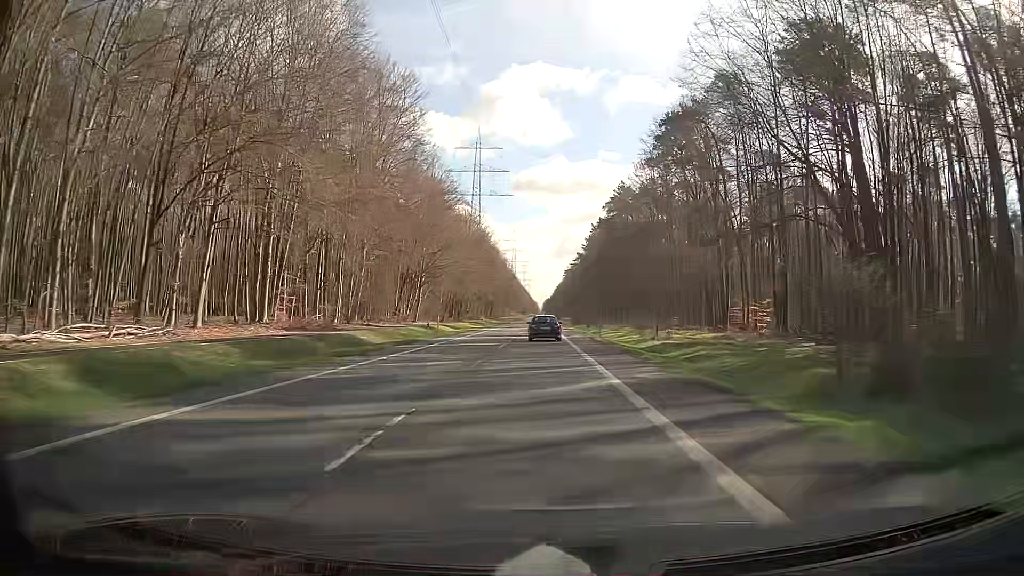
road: secondary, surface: asphalt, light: Day
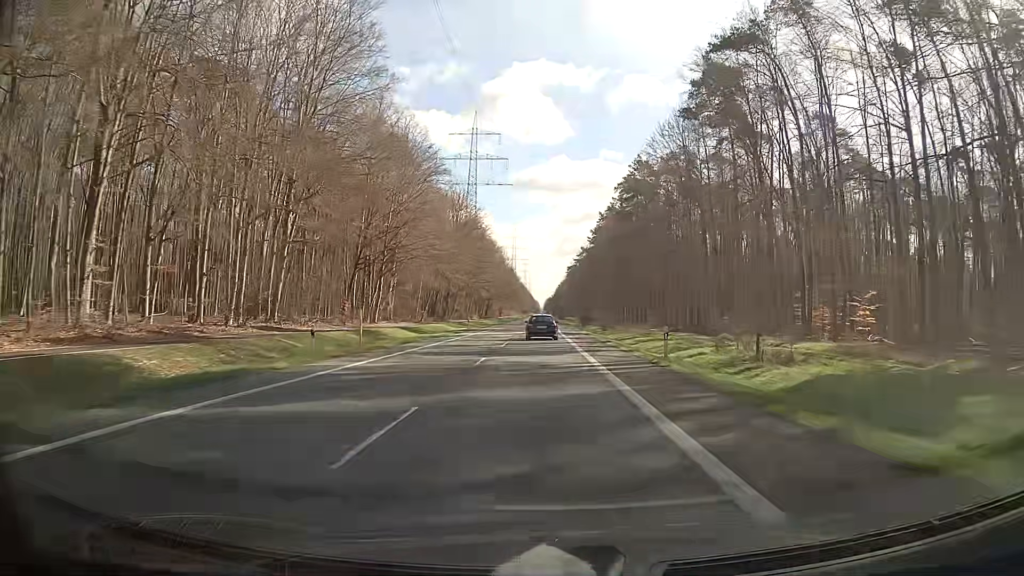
(0.0, +24.0) m; 0°
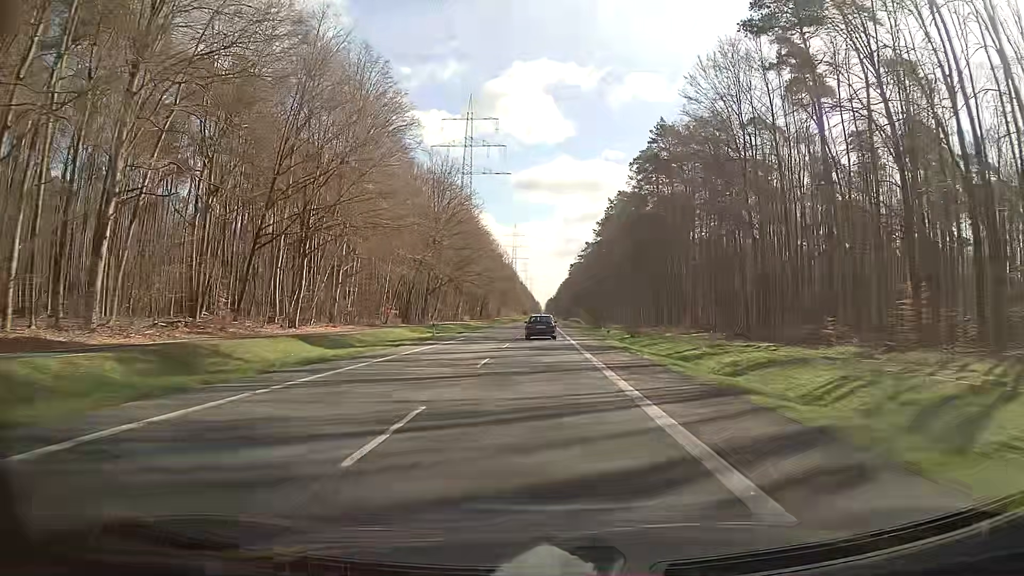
(0.0, +24.0) m; 0°
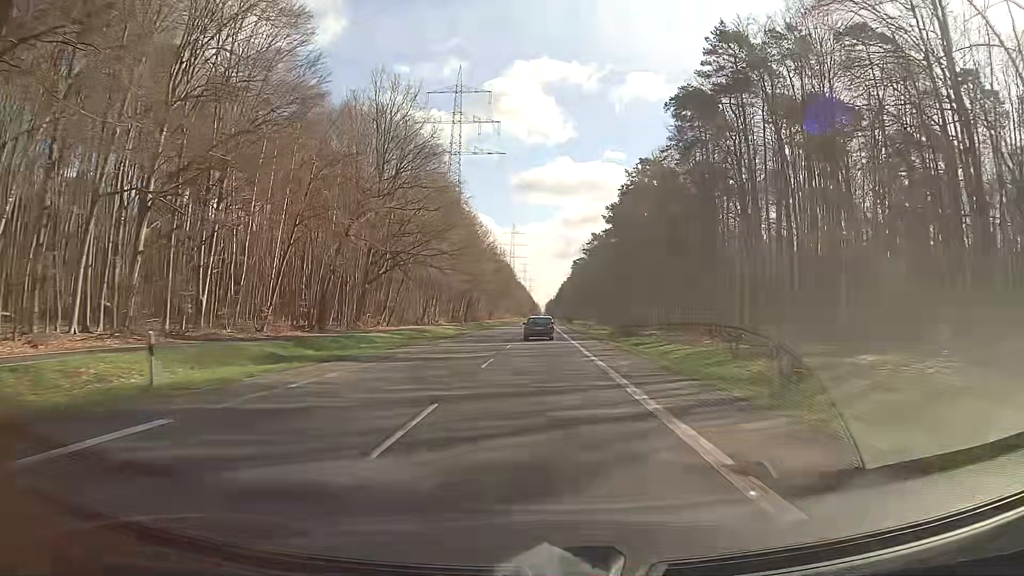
(0.0, +35.9) m; 0°
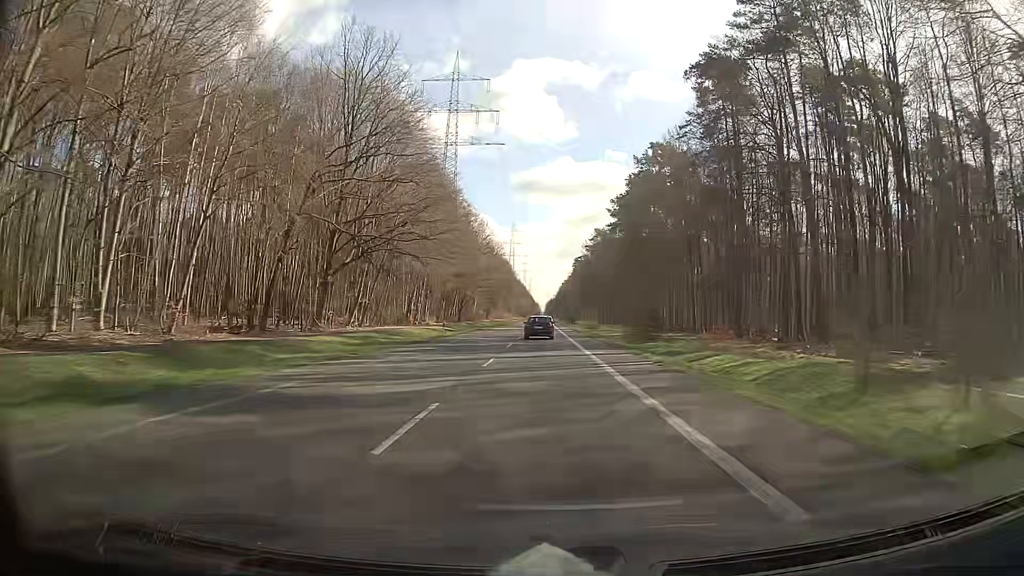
(0.0, +12.0) m; 0°
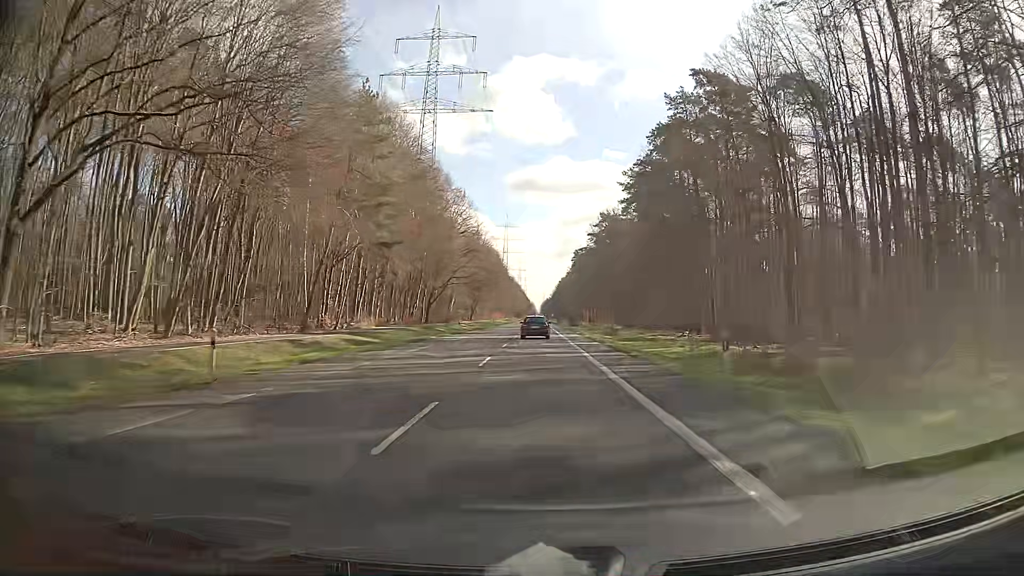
(0.0, +36.1) m; 0°
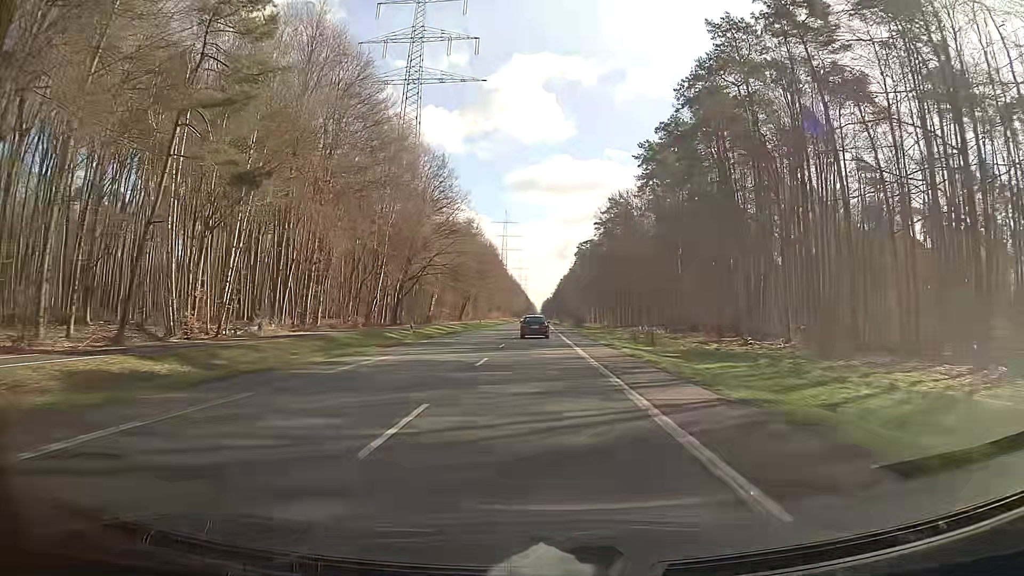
(0.0, +24.2) m; 0°
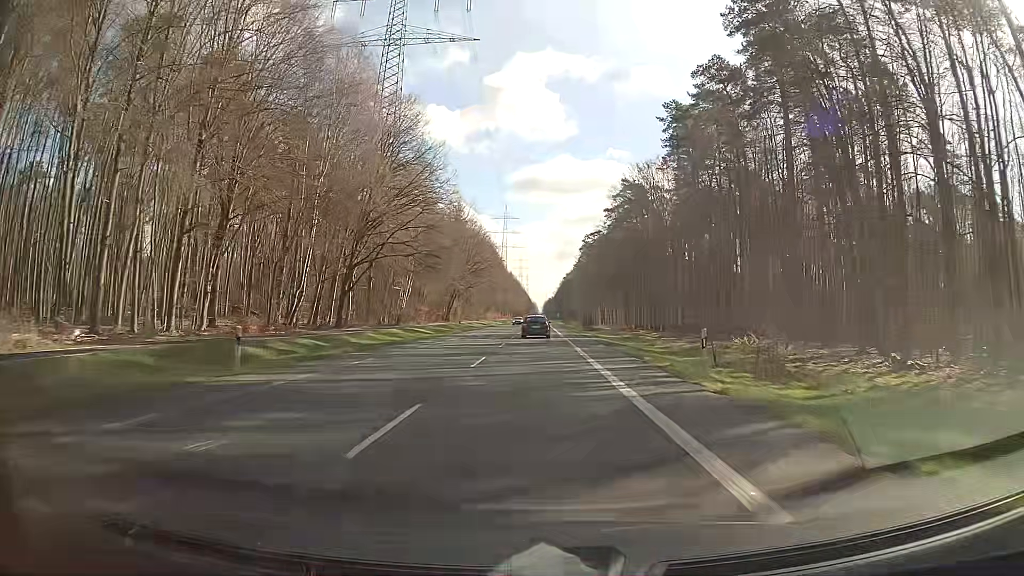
(-0.1, +24.3) m; 0°
(0, +10) (0, +20) (0, +30) (0, +40) (0, +50) (0, +60) (0, +70) (0, +80) (0, +90) (0, +100) m
